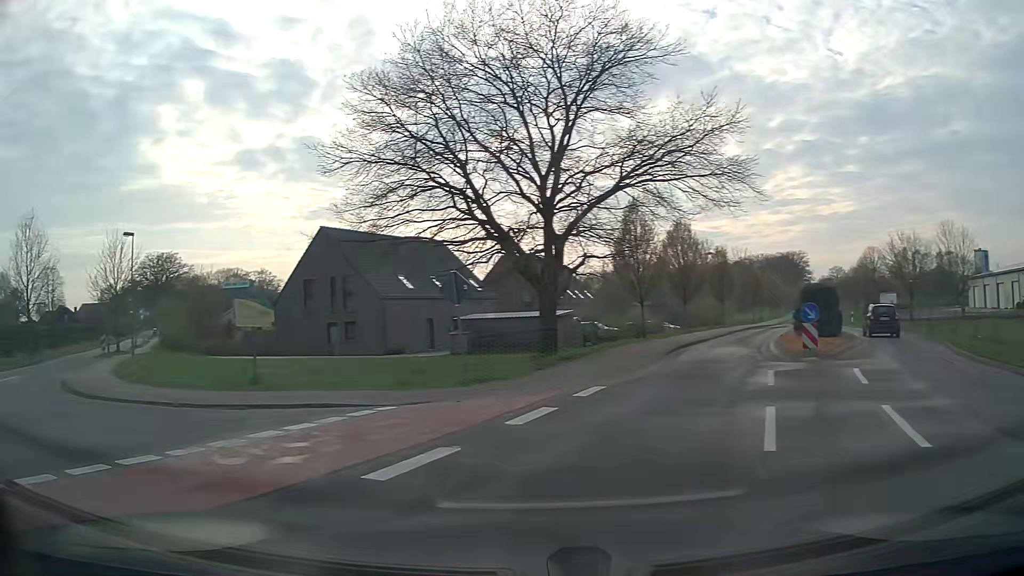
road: tertiary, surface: asphalt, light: Day
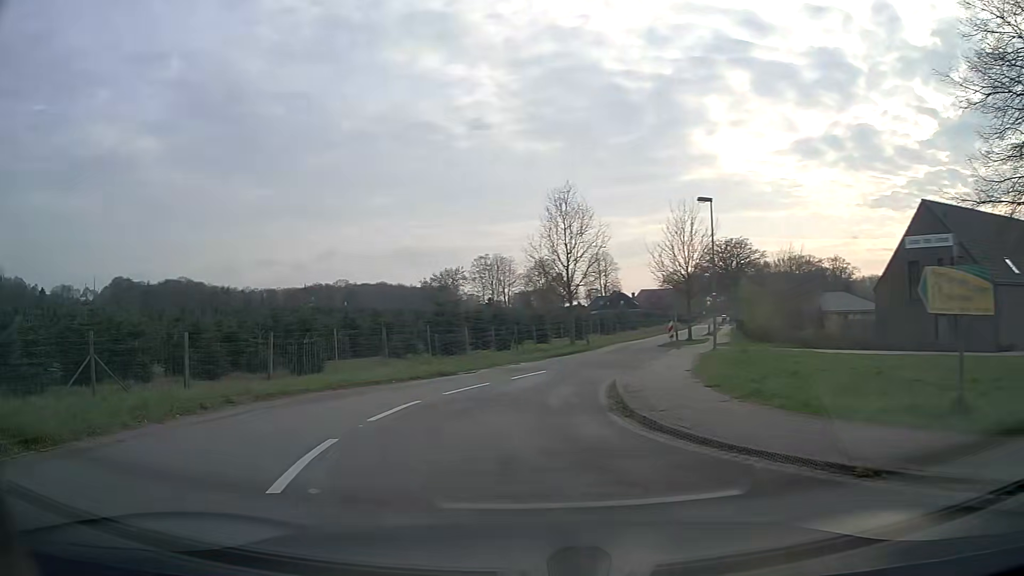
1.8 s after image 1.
(-2.8, +6.0) m; -48°
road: residential
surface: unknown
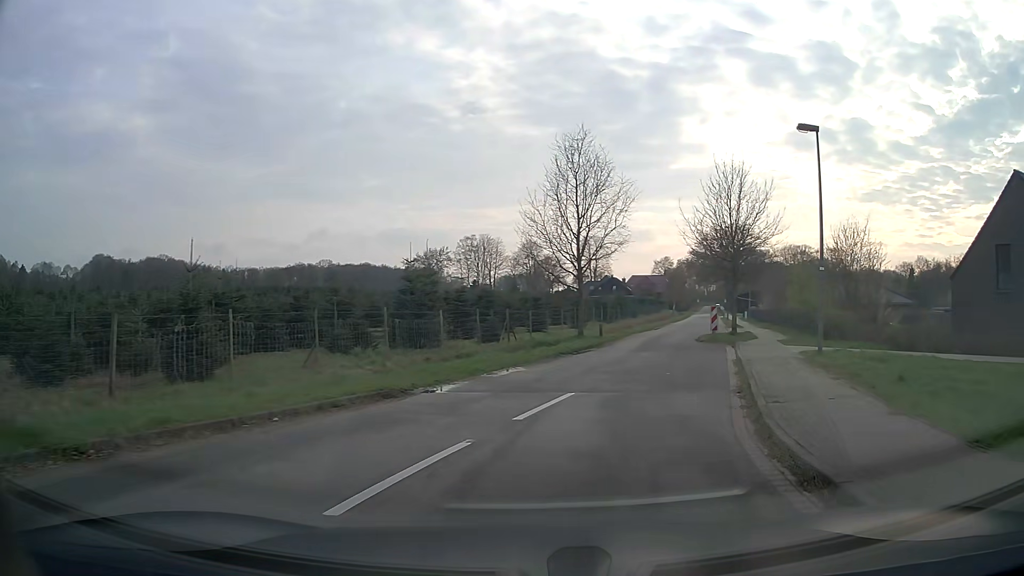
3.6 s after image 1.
(-0.7, +9.8) m; 0°
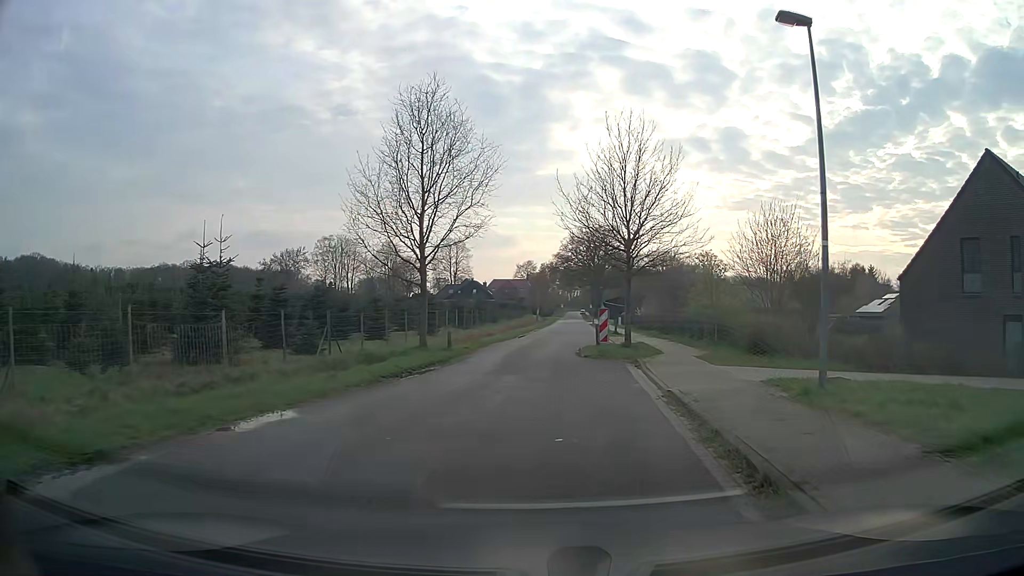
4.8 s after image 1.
(+0.9, +7.7) m; +12°
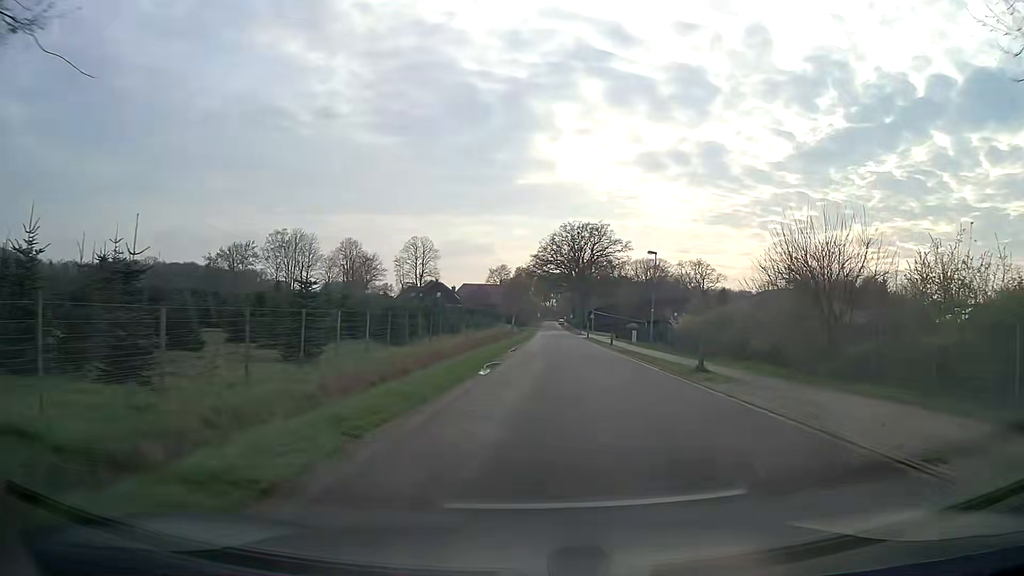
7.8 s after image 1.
(-0.3, +23.2) m; +2°
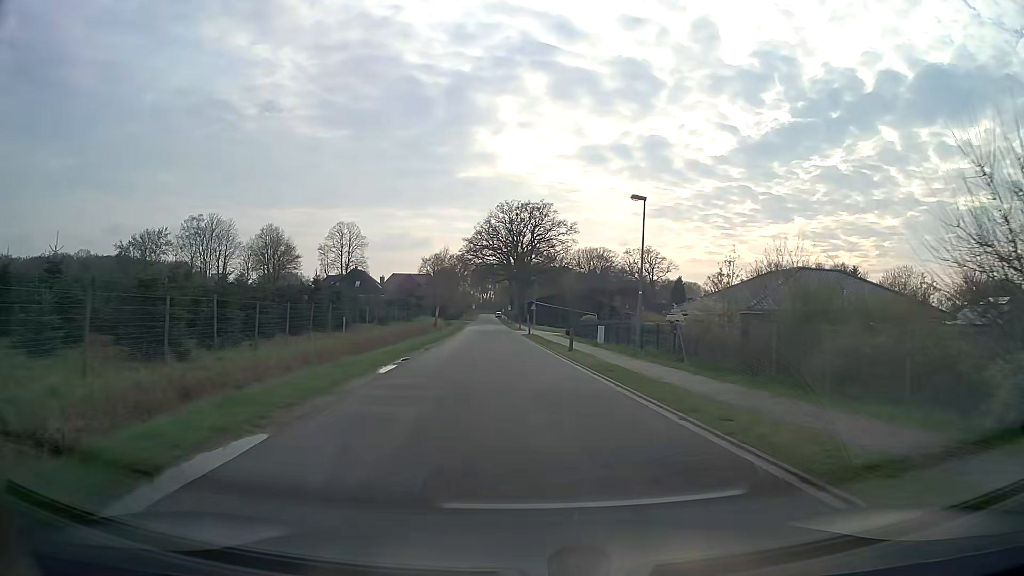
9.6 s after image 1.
(+1.3, +17.5) m; +6°
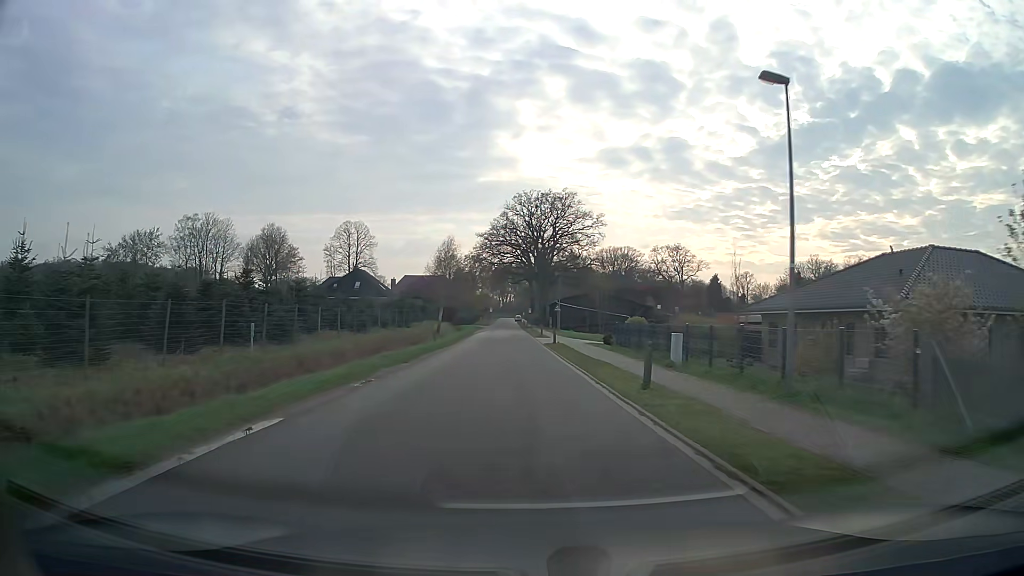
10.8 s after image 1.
(-0.2, +13.9) m; -2°
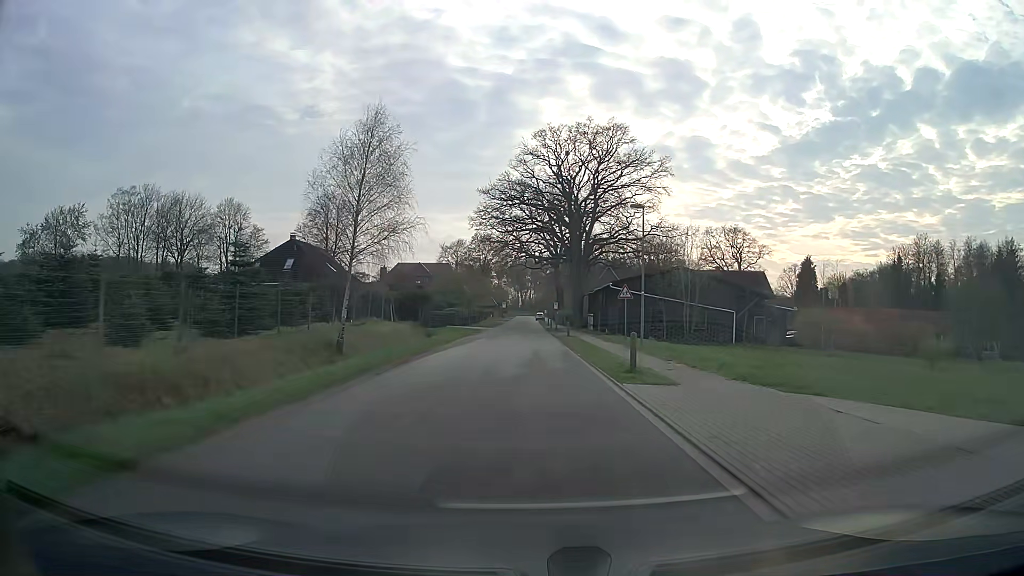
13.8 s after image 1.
(-1.0, +38.8) m; -2°
(0, +10) (0, +20) (0, +30) (0, +40) (0, +50) (0, +60) (0, +70) (0, +80) (0, +90) (-1, +100) m
